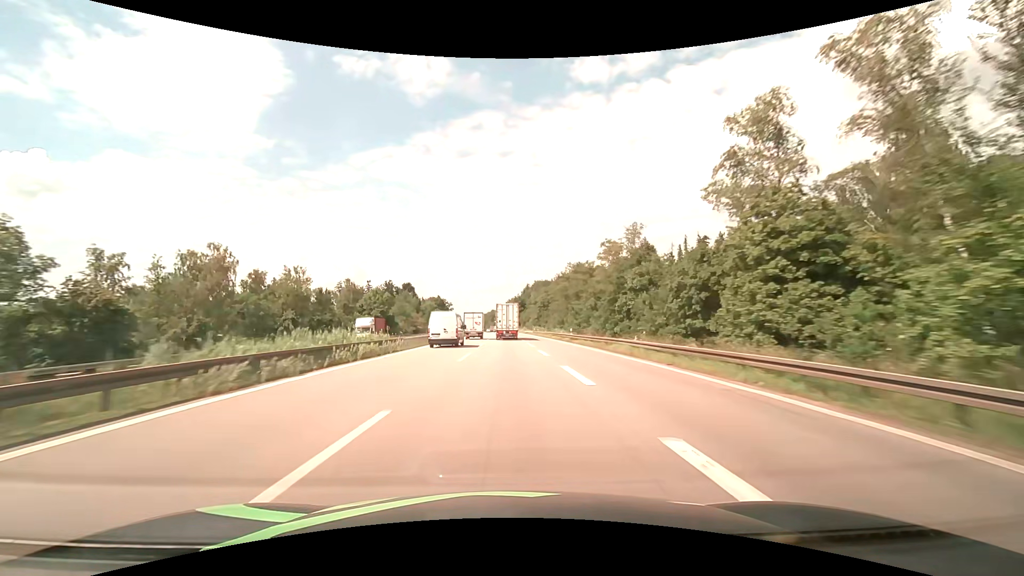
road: motorway_link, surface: asphalt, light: Day
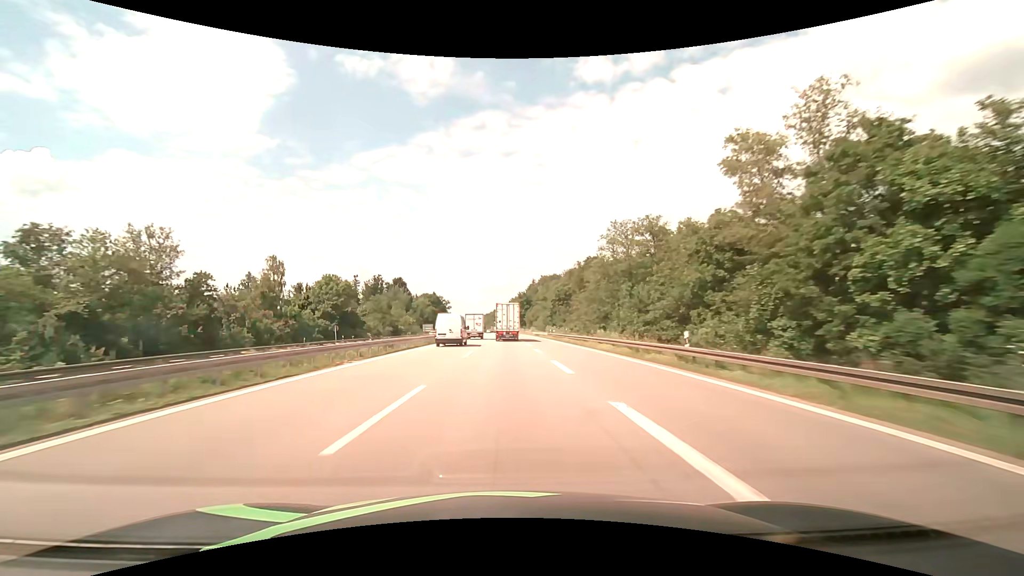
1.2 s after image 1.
(-0.1, +32.5) m; 0°
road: motorway
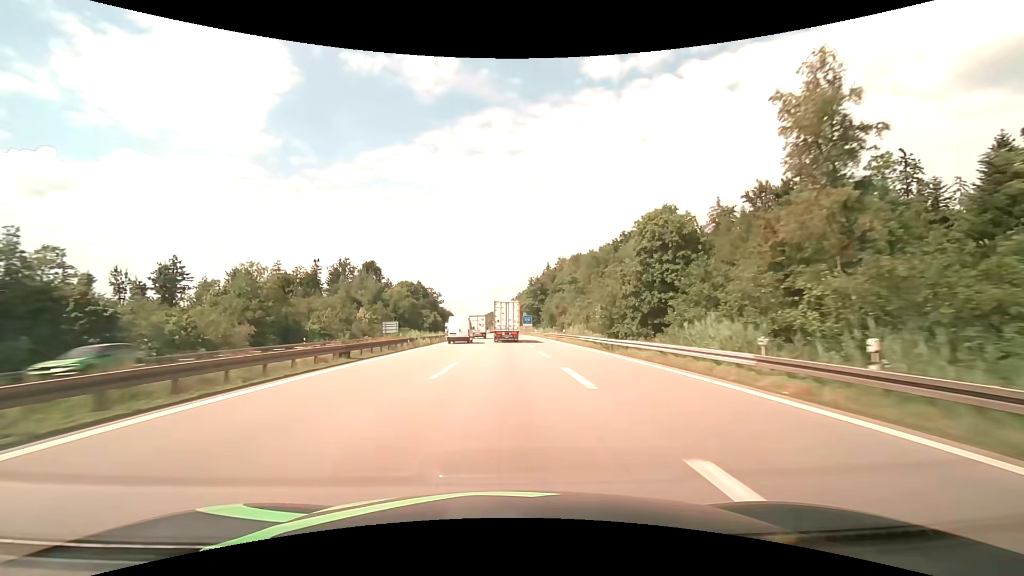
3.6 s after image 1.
(-0.3, +63.8) m; -1°
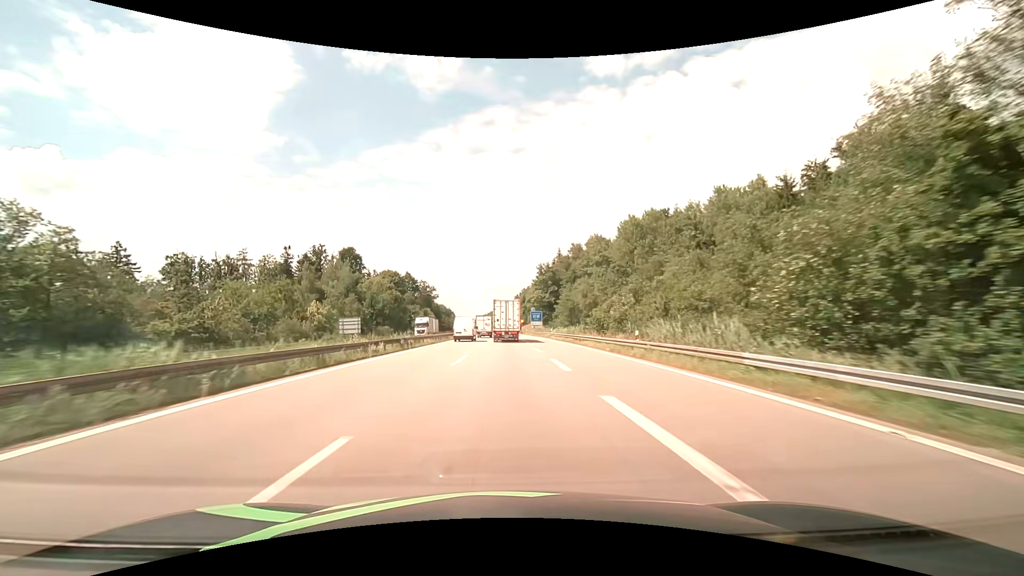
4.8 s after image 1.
(-0.1, +31.2) m; -1°
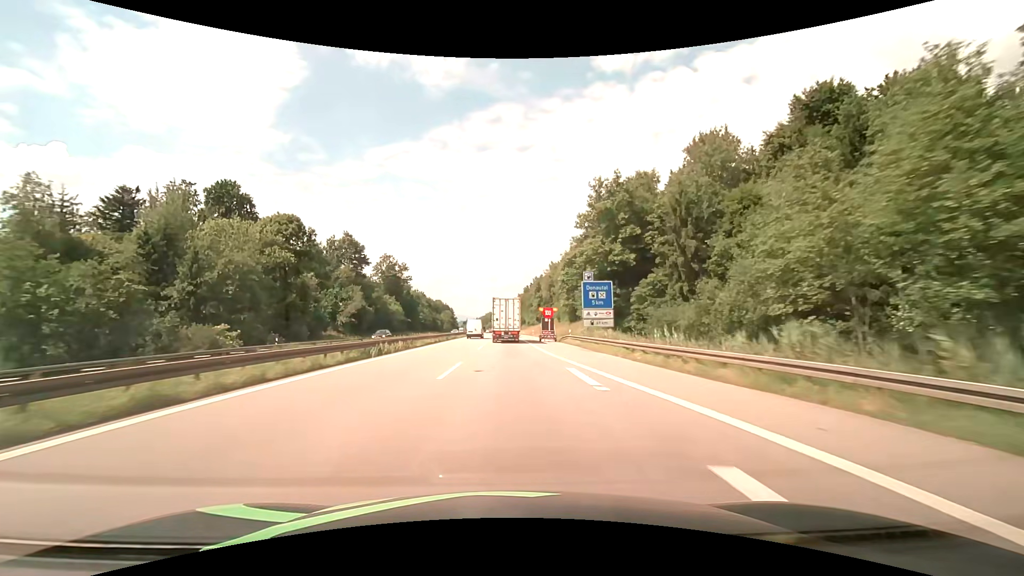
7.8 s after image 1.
(-0.4, +76.6) m; -1°
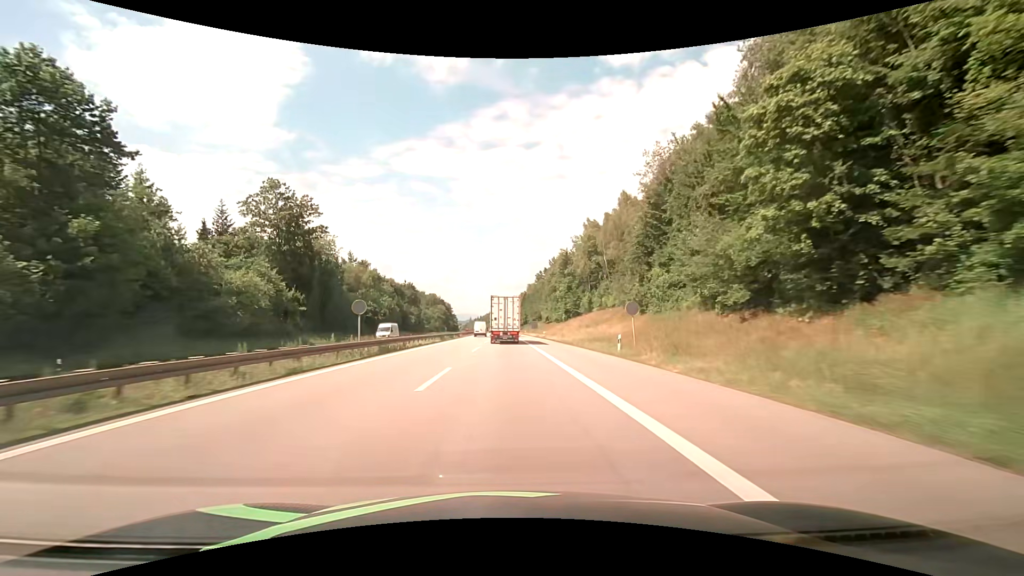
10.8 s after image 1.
(-0.2, +74.3) m; 0°
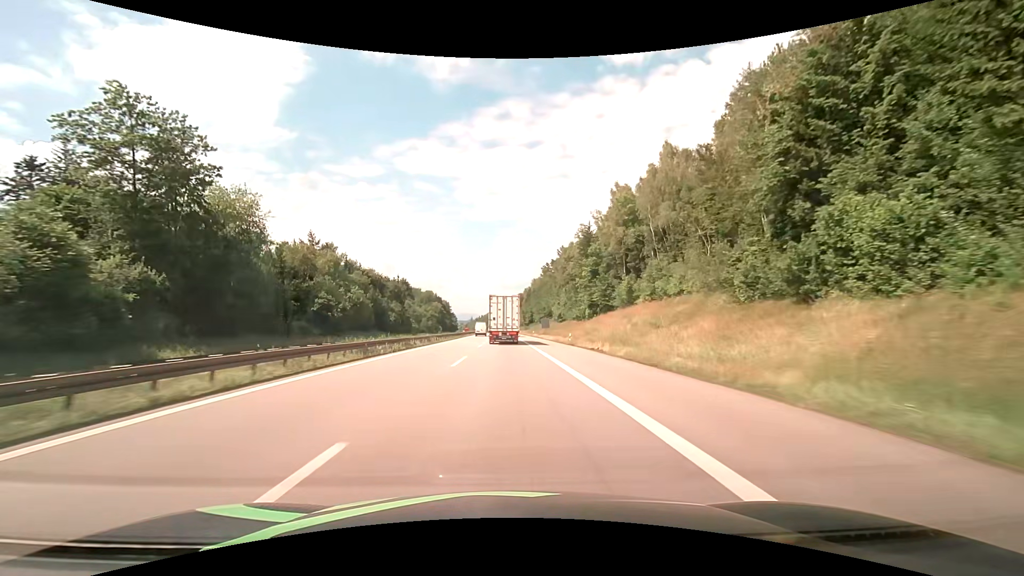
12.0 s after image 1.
(-0.2, +29.0) m; -1°
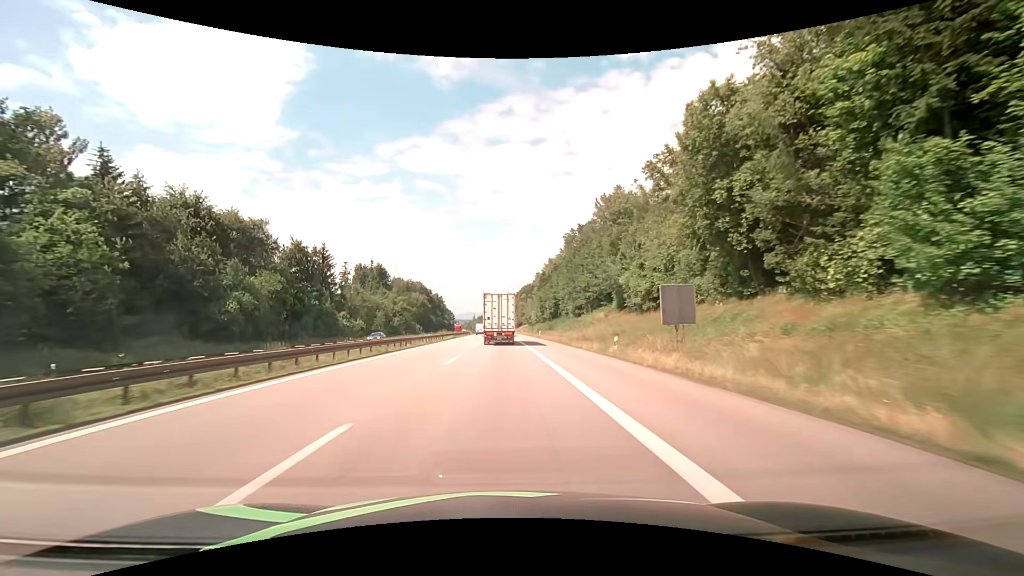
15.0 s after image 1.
(-0.2, +70.5) m; 0°
(0, +10) (0, +20) (0, +30) (0, +40) (0, +50) (0, +60) (-1, +70) (-1, +80) (-1, +90) (-1, +100) m
